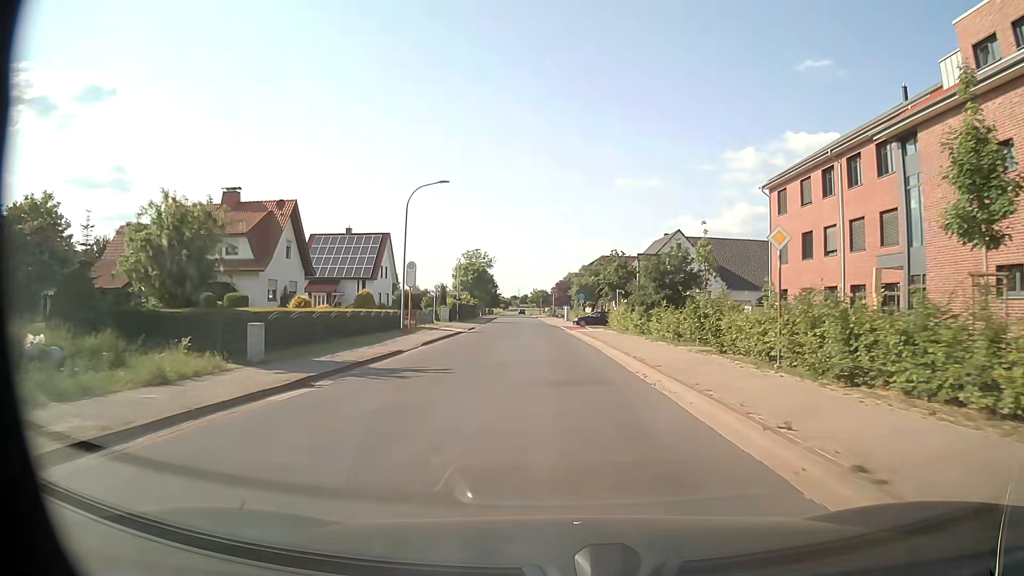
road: unclassified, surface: asphalt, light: Day
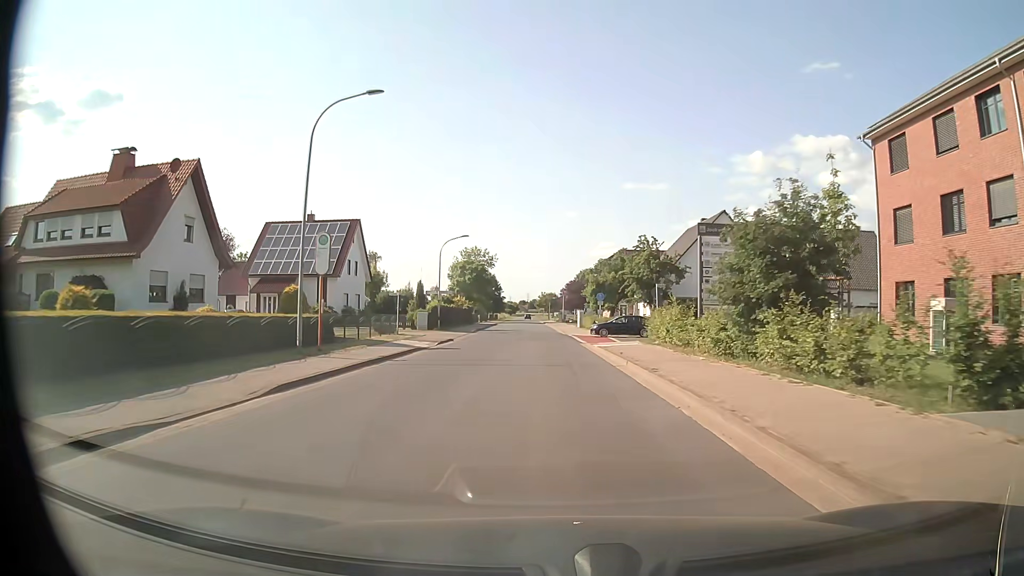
(-0.1, +15.7) m; -1°
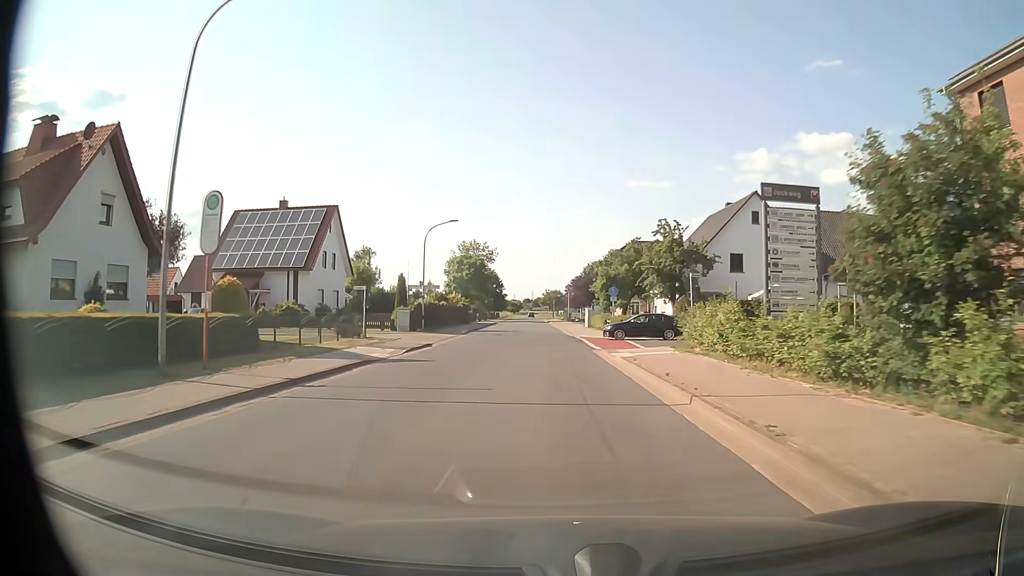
(0.0, +7.9) m; 0°
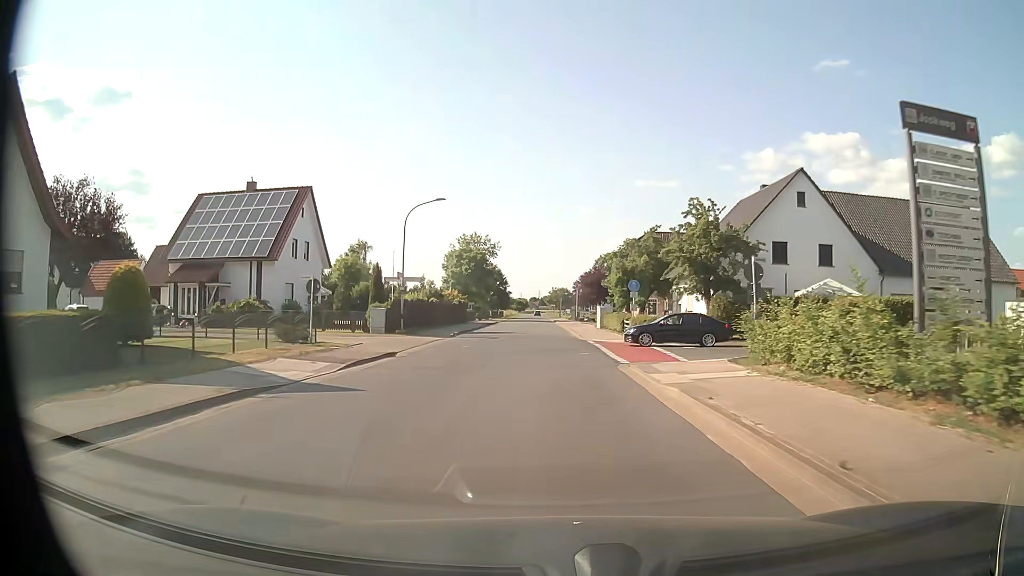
(0.0, +7.9) m; -1°
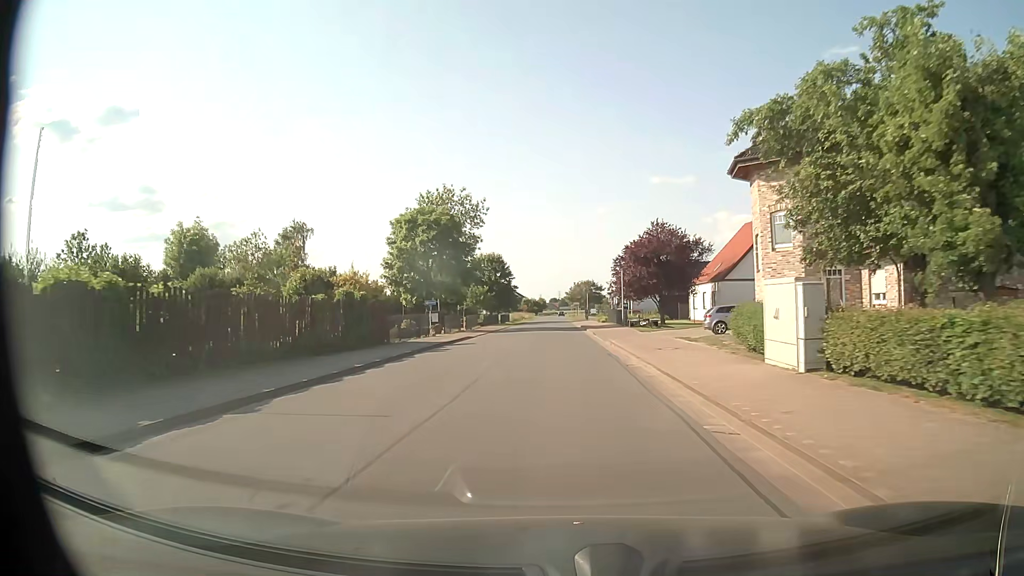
(-0.5, +39.9) m; -2°
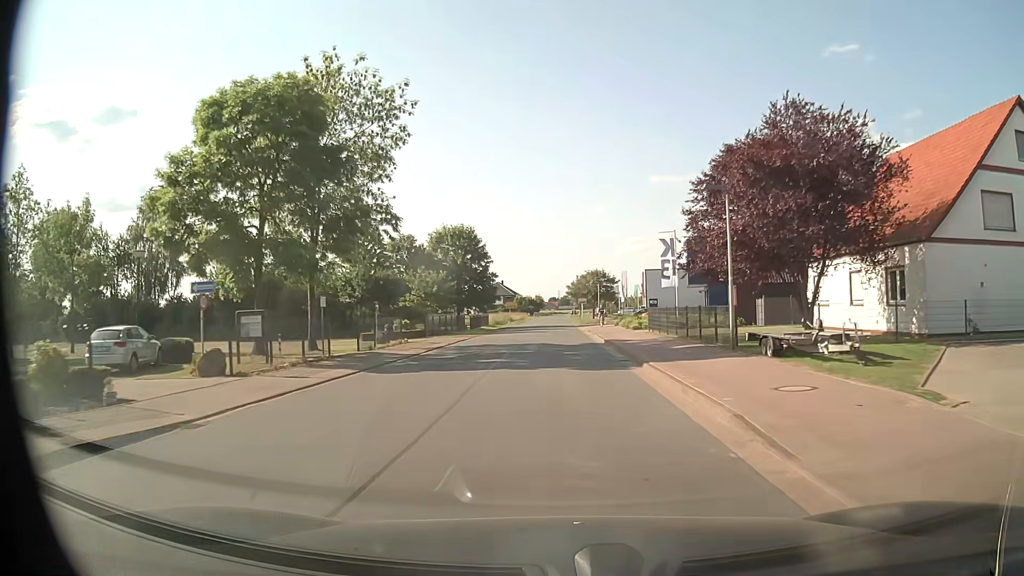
(+0.1, +31.8) m; 0°
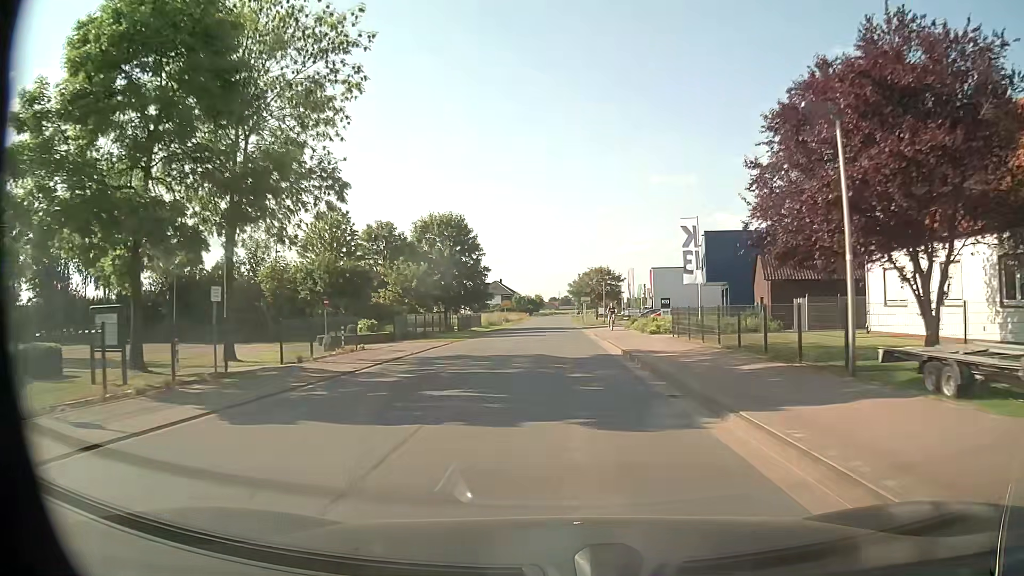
(0.0, +7.9) m; 0°
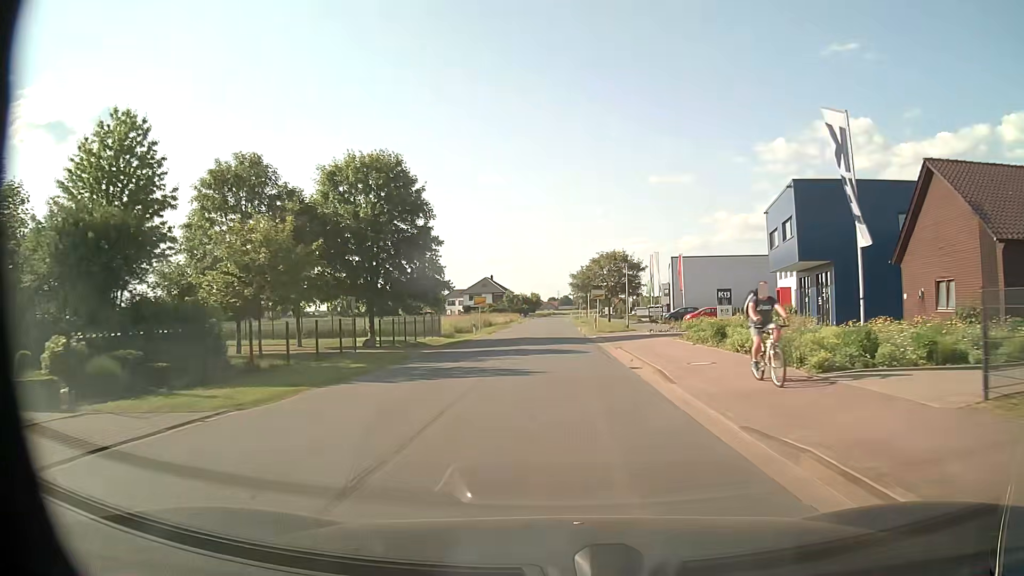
(-0.1, +23.6) m; 0°
(0, +10) (0, +20) (0, +30) (0, +40) (0, +50) (0, +60) (0, +70) (0, +80) (0, +90) (0, +100) m
